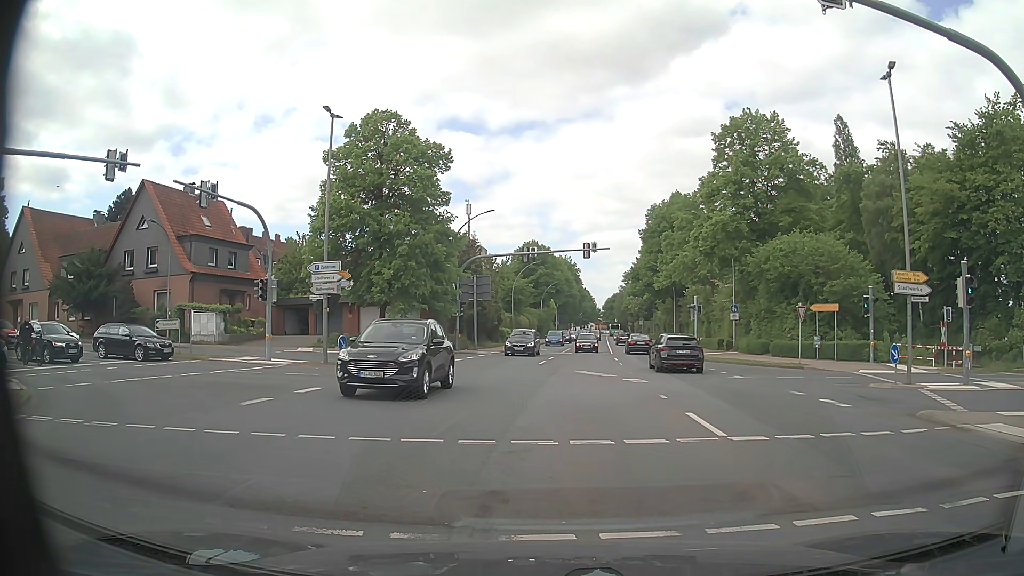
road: primary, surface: asphalt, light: Day
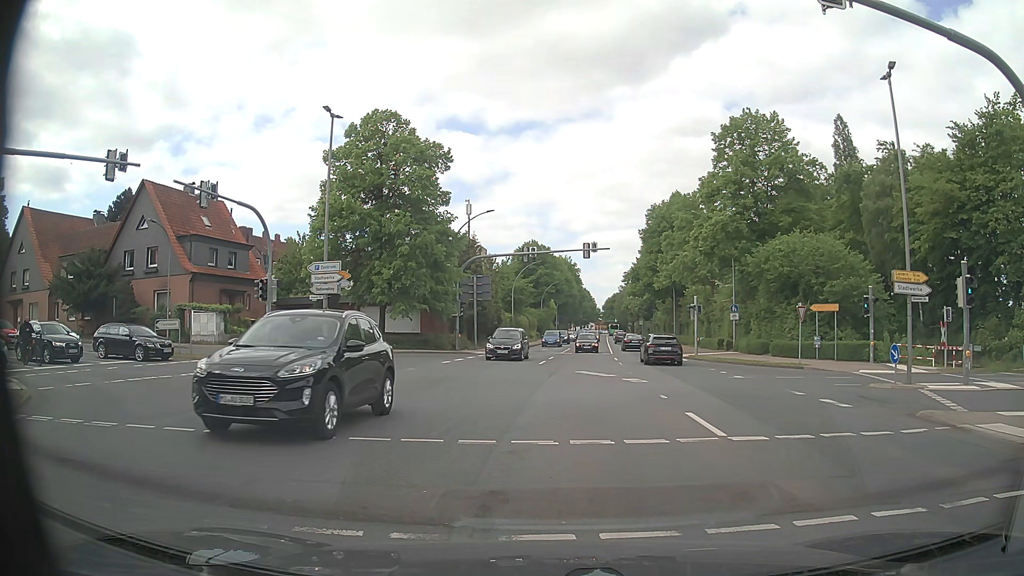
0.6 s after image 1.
(0.0, 0.0) m; 0°
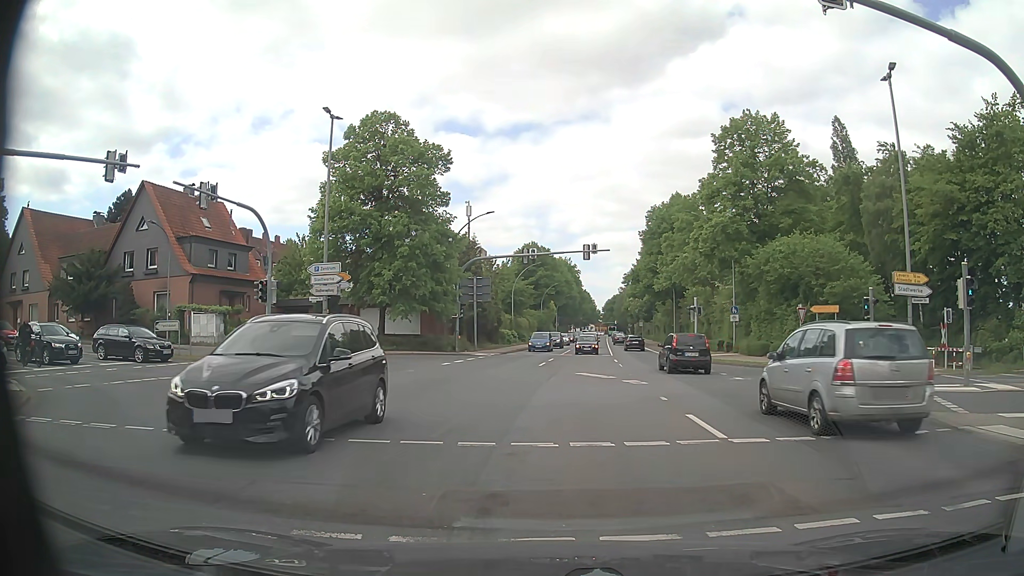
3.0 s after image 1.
(0.0, 0.0) m; 0°
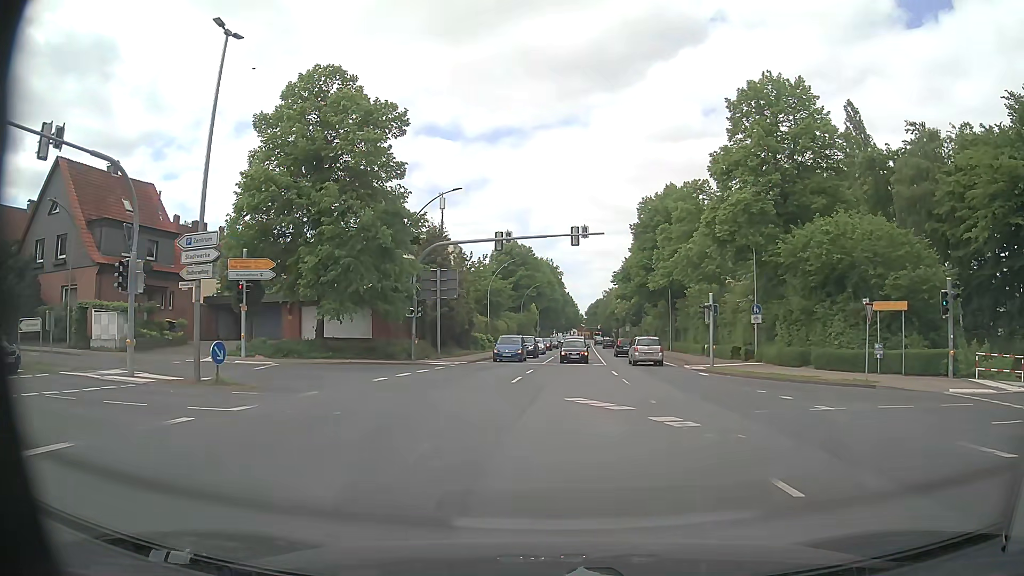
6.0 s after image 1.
(0.0, +9.5) m; +2°
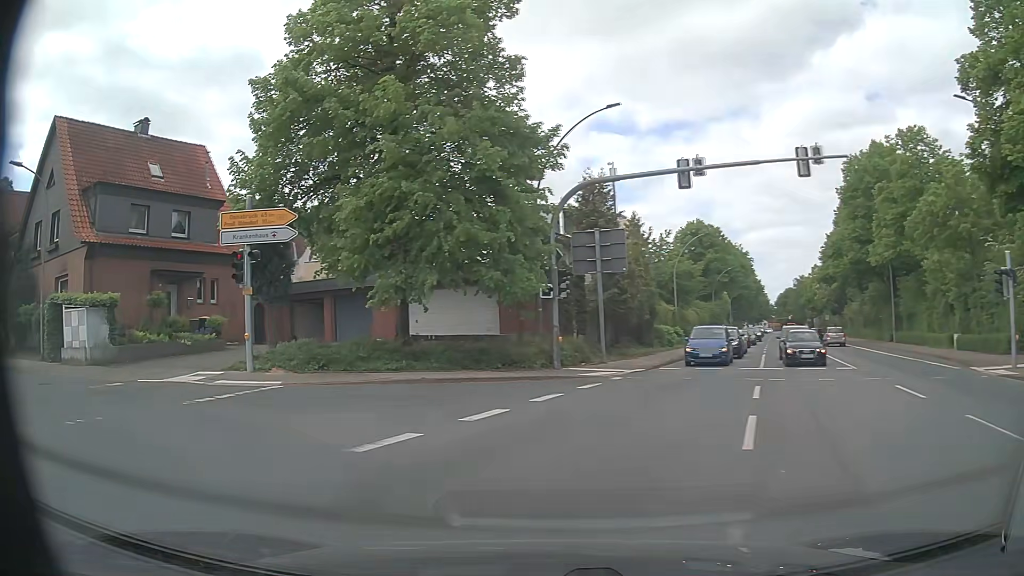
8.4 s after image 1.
(-0.9, +13.7) m; -15°
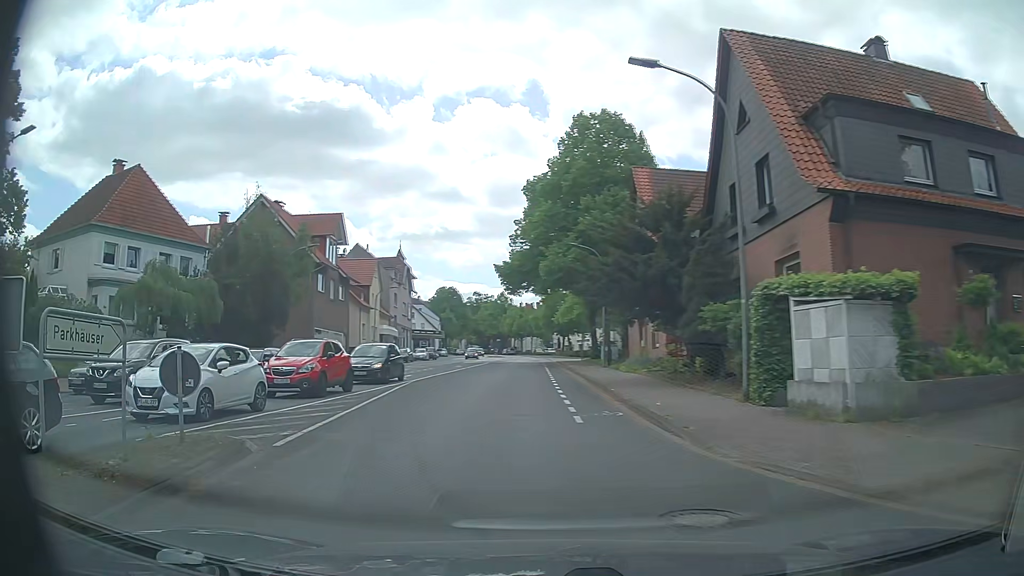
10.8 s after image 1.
(-6.9, +10.6) m; -65°
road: unclassified
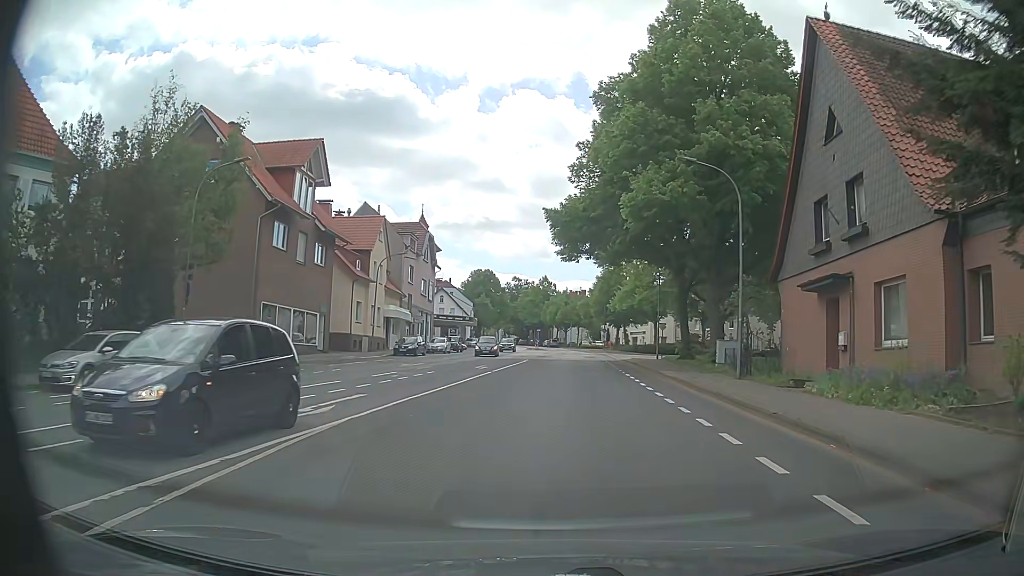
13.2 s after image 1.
(-2.3, +19.3) m; -5°
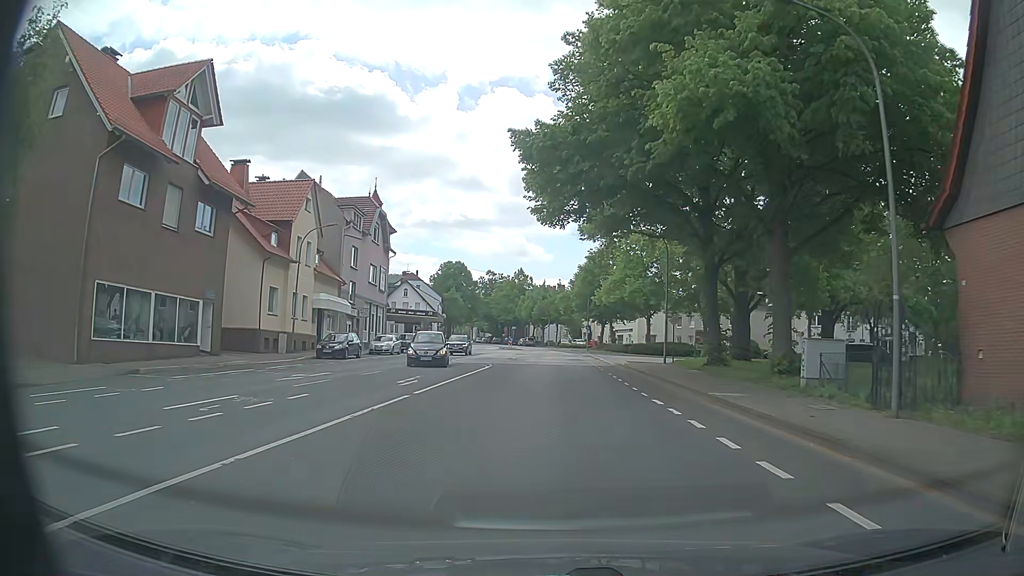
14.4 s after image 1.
(+0.4, +12.6) m; +2°
(0, +10) (0, +20) (0, +30) (0, +40) (0, +50) (+1, +60) (0, +70) (0, +80) (-1, +90) (-3, +100) m
